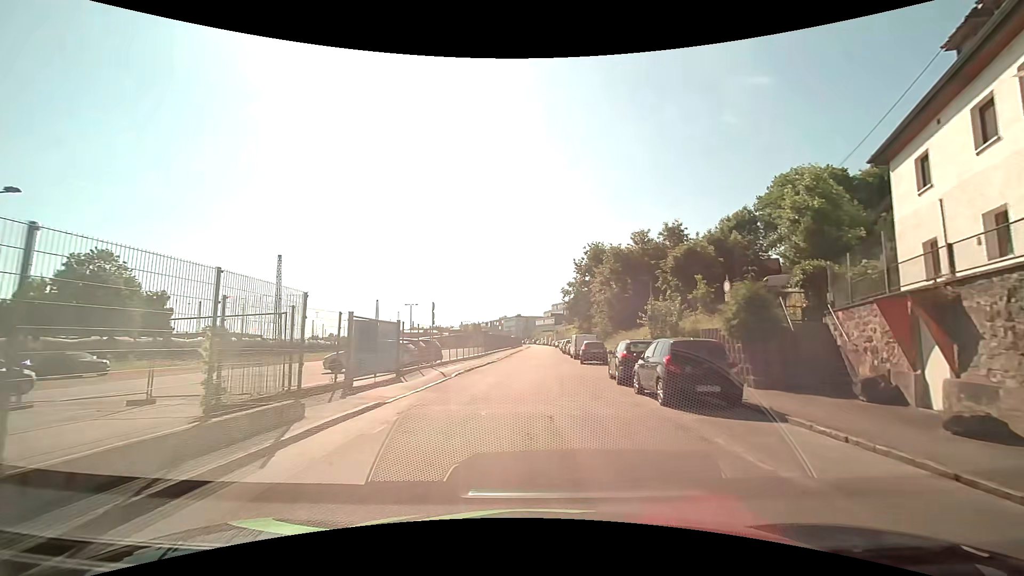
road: tertiary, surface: asphalt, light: Day
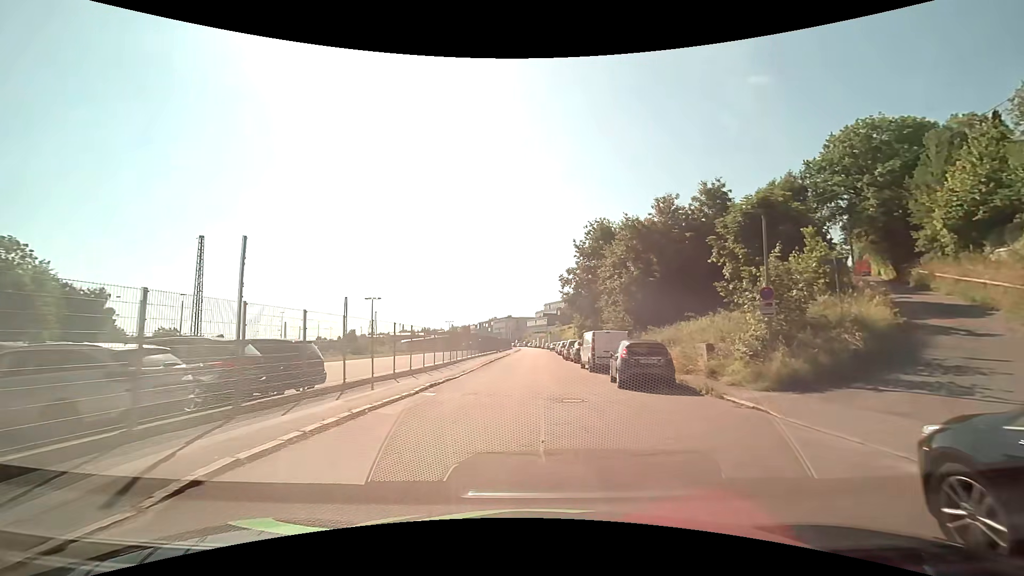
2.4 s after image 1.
(+0.3, +16.1) m; +1°
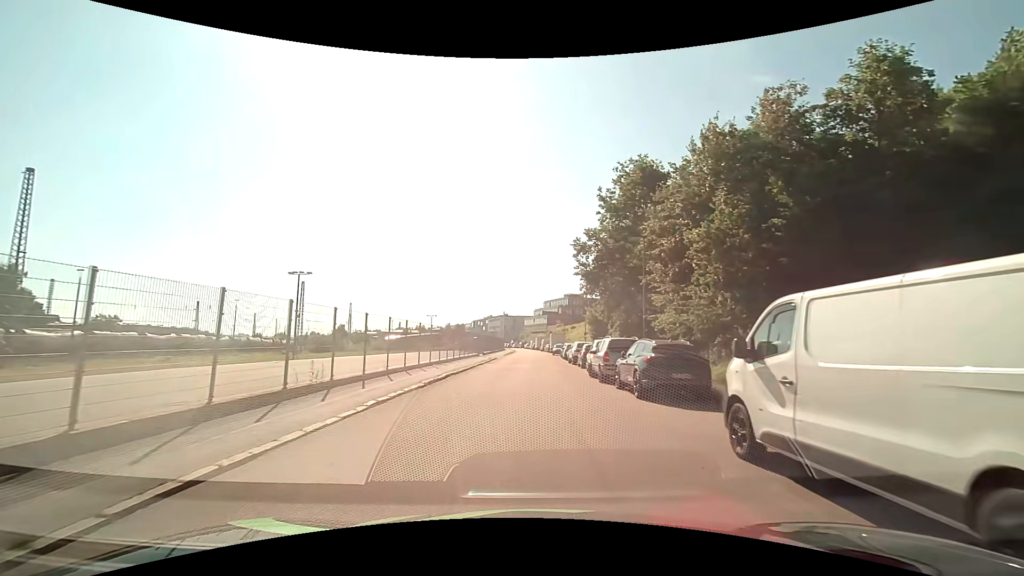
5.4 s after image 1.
(+0.1, +21.4) m; 0°
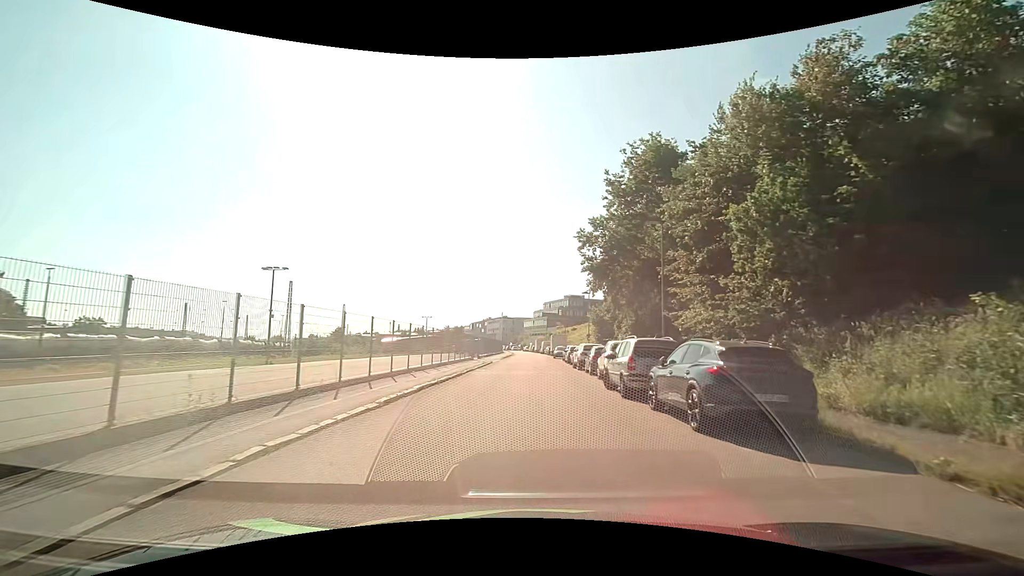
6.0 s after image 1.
(0.0, +4.6) m; 0°
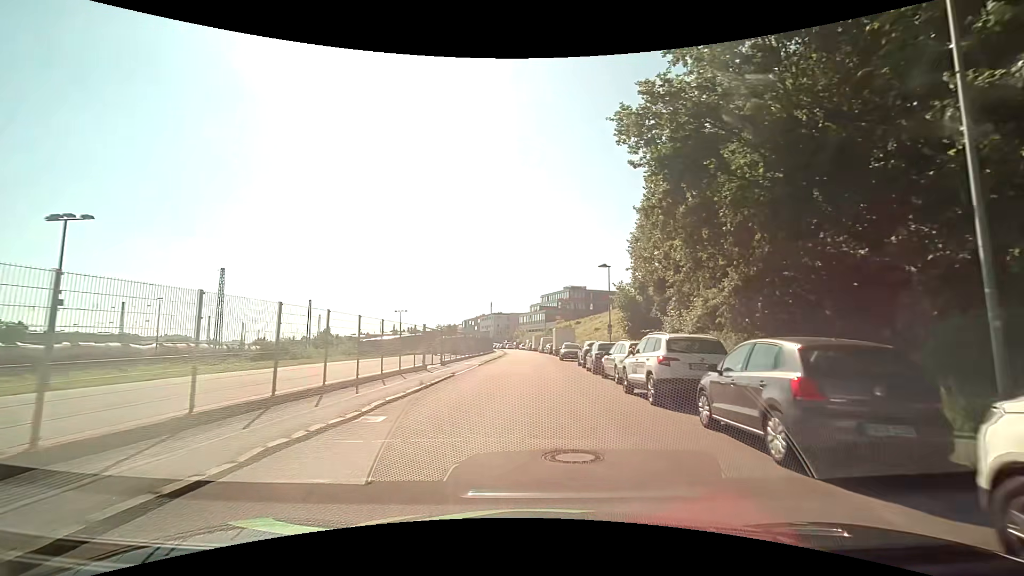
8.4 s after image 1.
(+0.1, +18.8) m; 0°
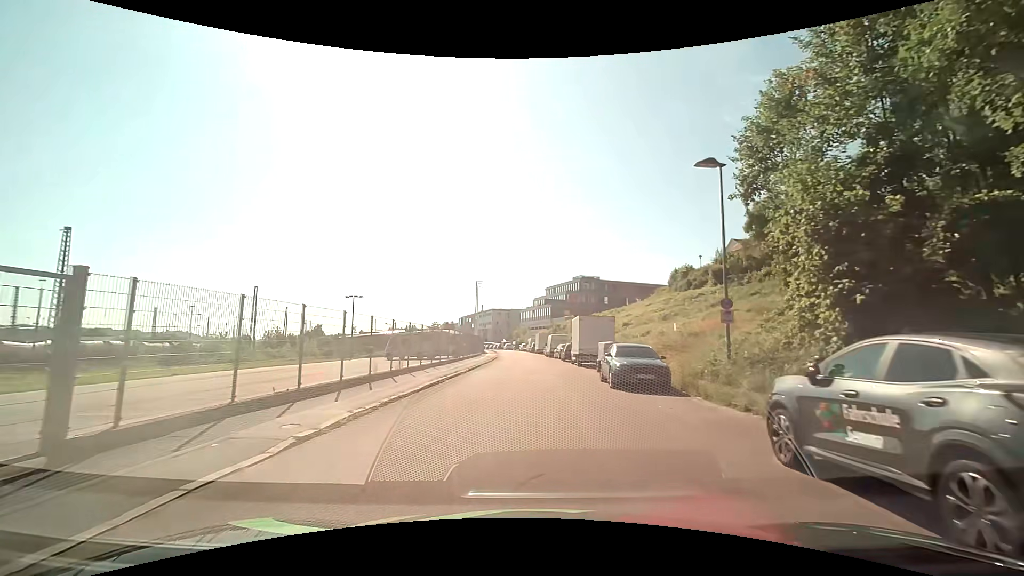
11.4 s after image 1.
(0.0, +25.1) m; 0°
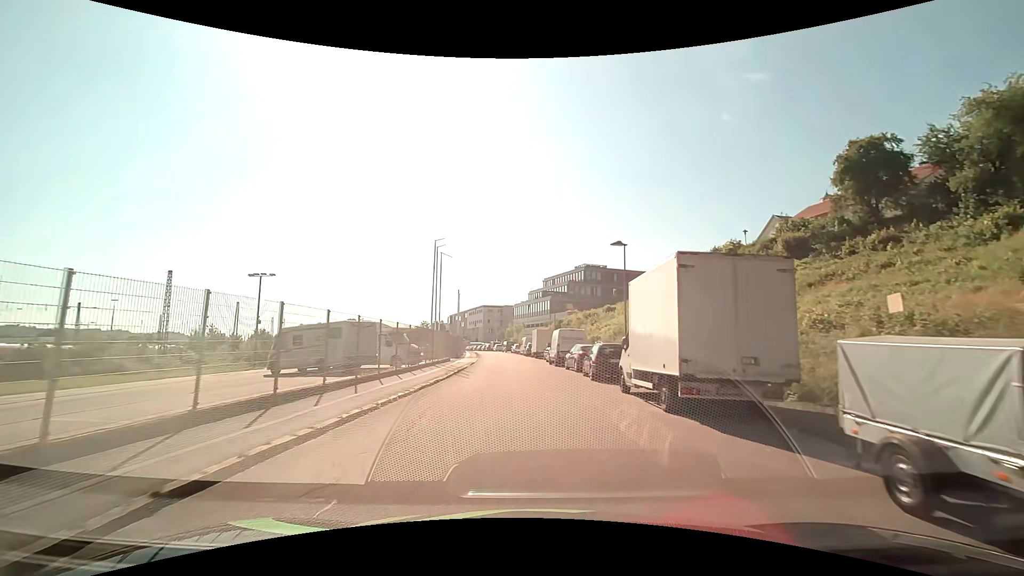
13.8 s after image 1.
(+0.1, +21.2) m; +1°
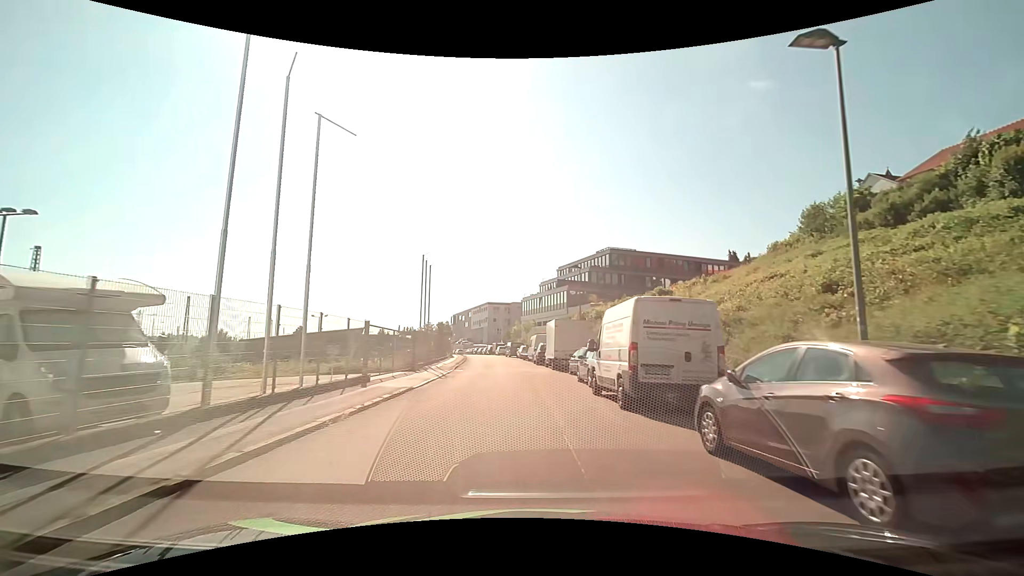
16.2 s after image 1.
(-0.1, +22.2) m; -1°
(0, +10) (0, +20) (-1, +30) (-1, +40) (-2, +50) (-4, +60) (-5, +70) (-7, +80) (-9, +89) (-11, +99) m
